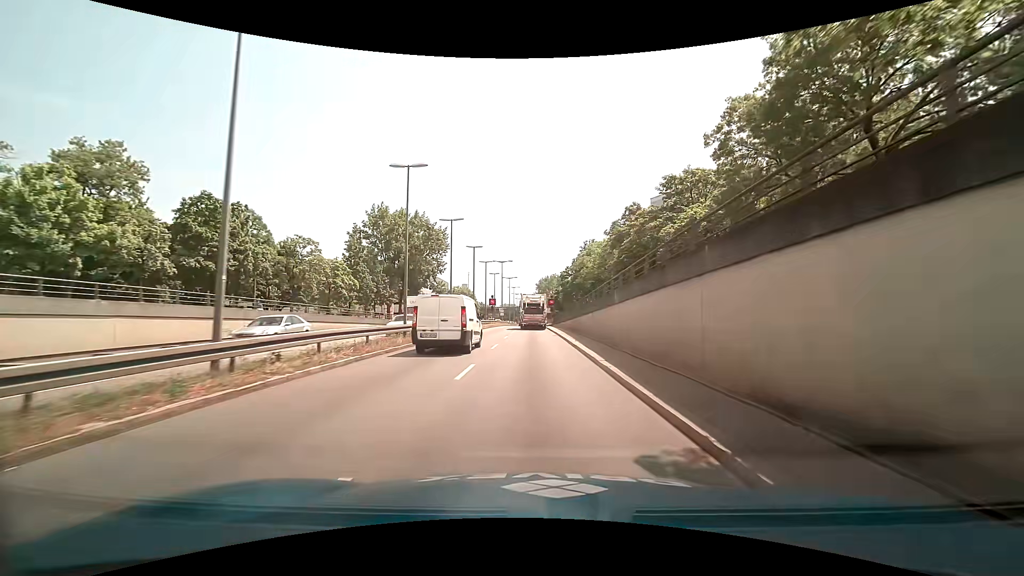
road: trunk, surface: asphalt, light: Day
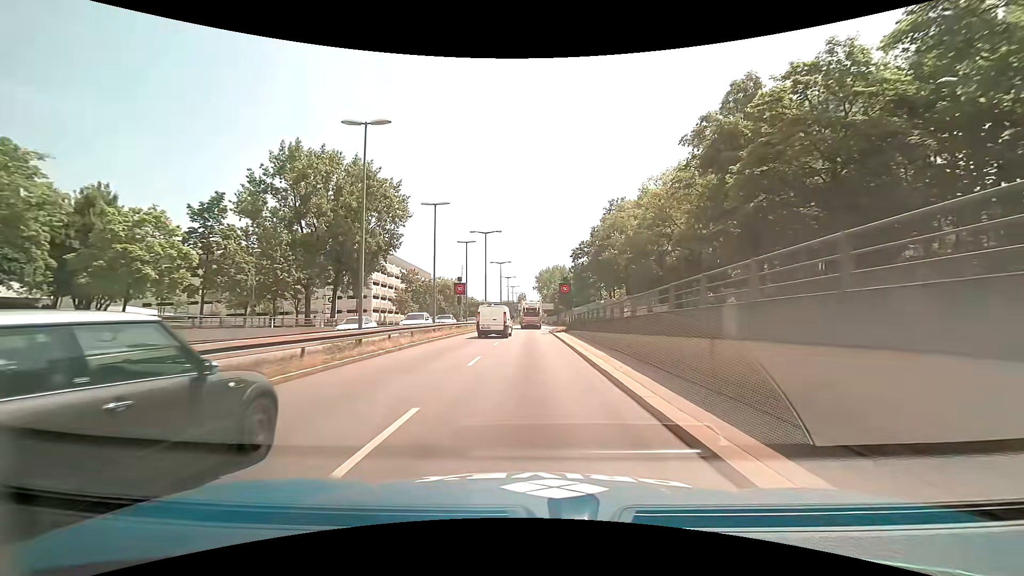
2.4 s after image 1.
(+0.1, +33.0) m; 0°
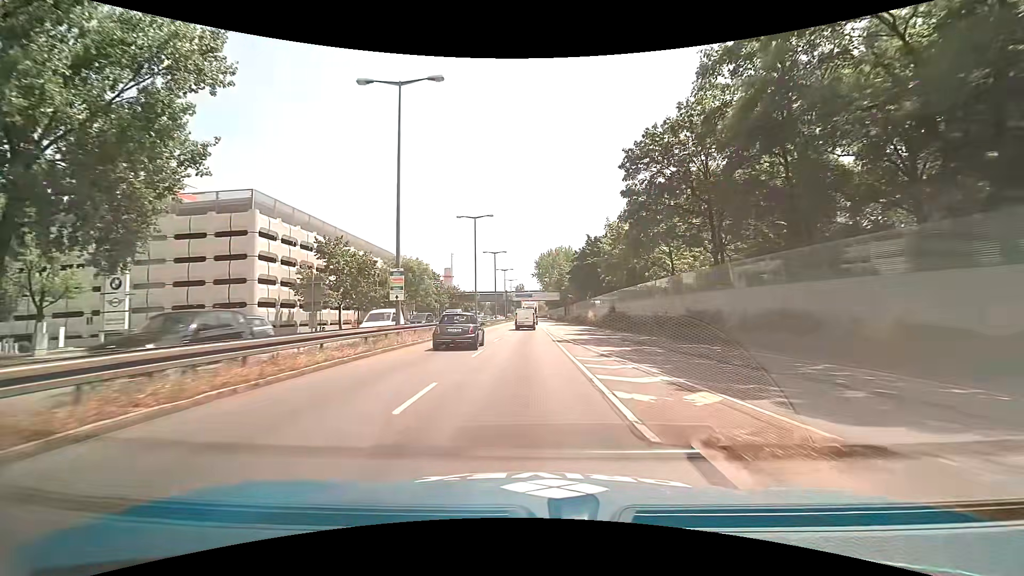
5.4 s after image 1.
(+0.2, +42.5) m; 0°
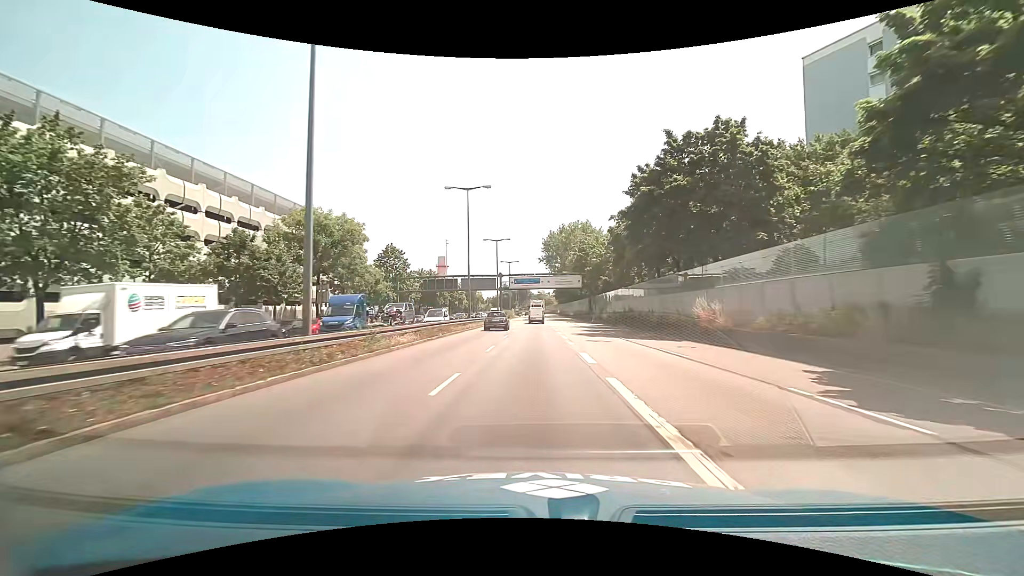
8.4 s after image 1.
(-0.4, +43.5) m; -1°
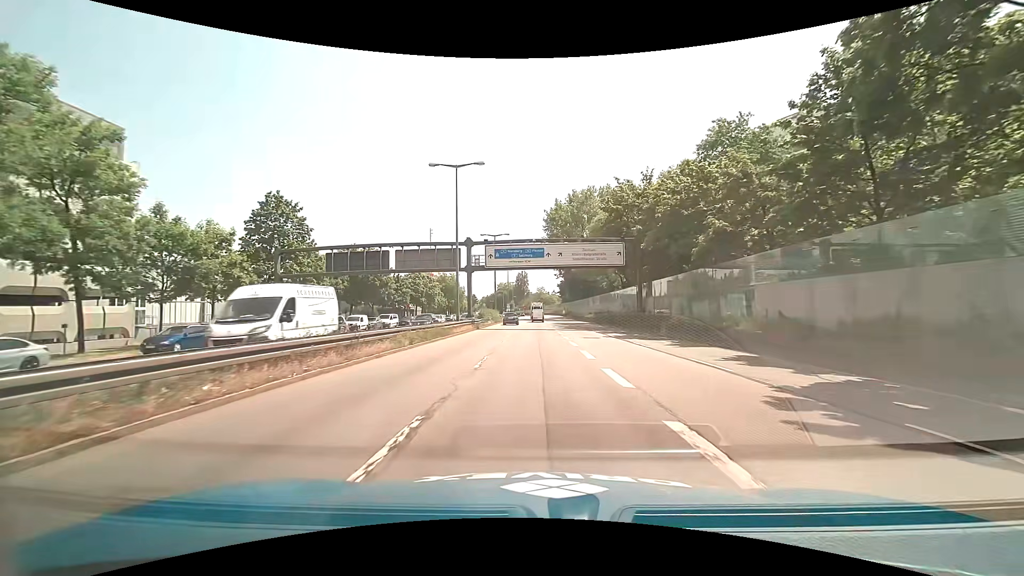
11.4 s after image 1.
(+0.2, +40.1) m; 0°
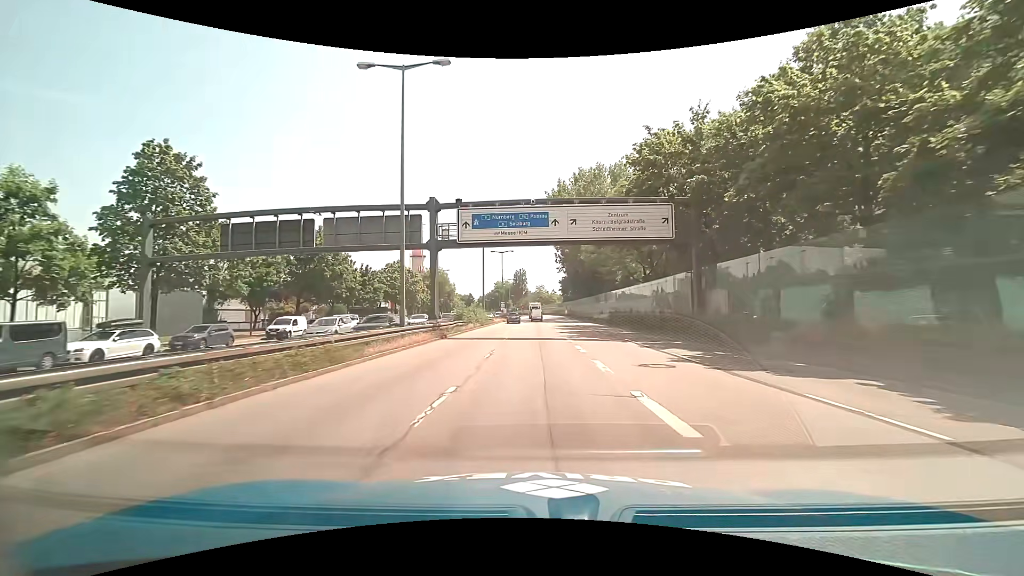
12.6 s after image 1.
(+0.1, +15.5) m; +1°
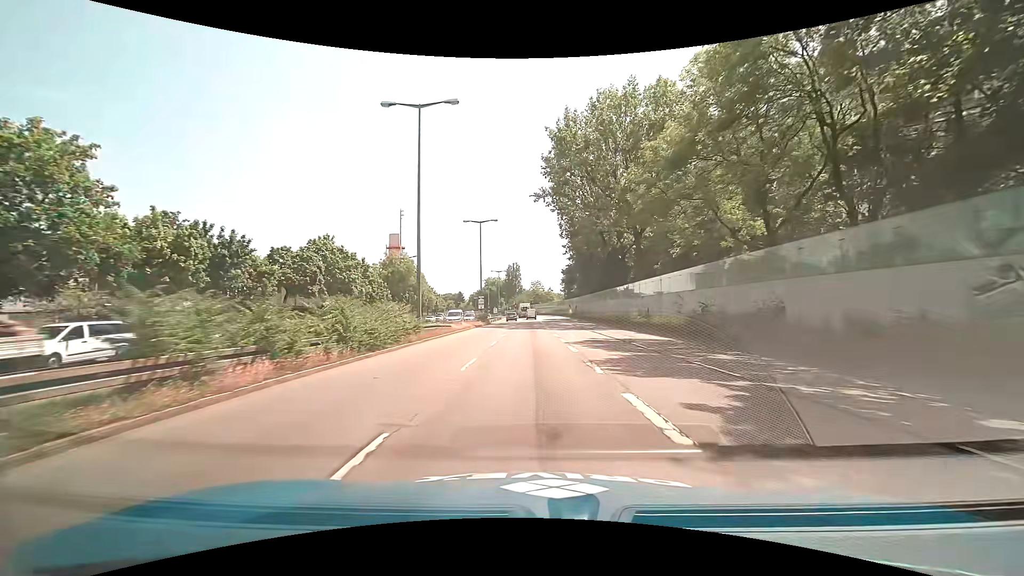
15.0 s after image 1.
(+0.1, +30.5) m; 0°
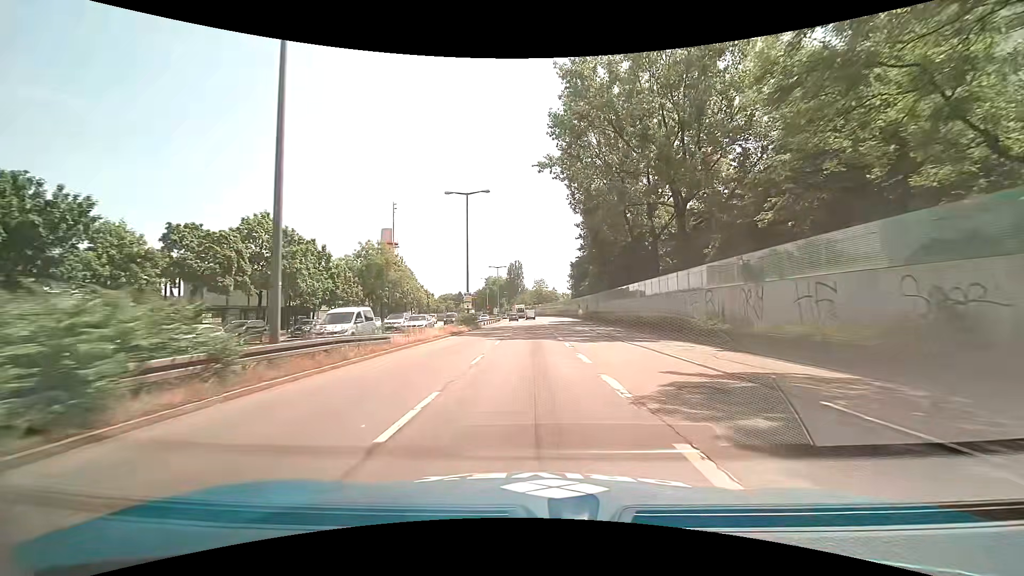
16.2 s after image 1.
(-0.1, +15.1) m; -1°
(0, +10) (0, +20) (0, +30) (+1, +40) (+1, +50) (+1, +60) (+1, +70) (+1, +80) (+1, +90) (+1, +100) m
